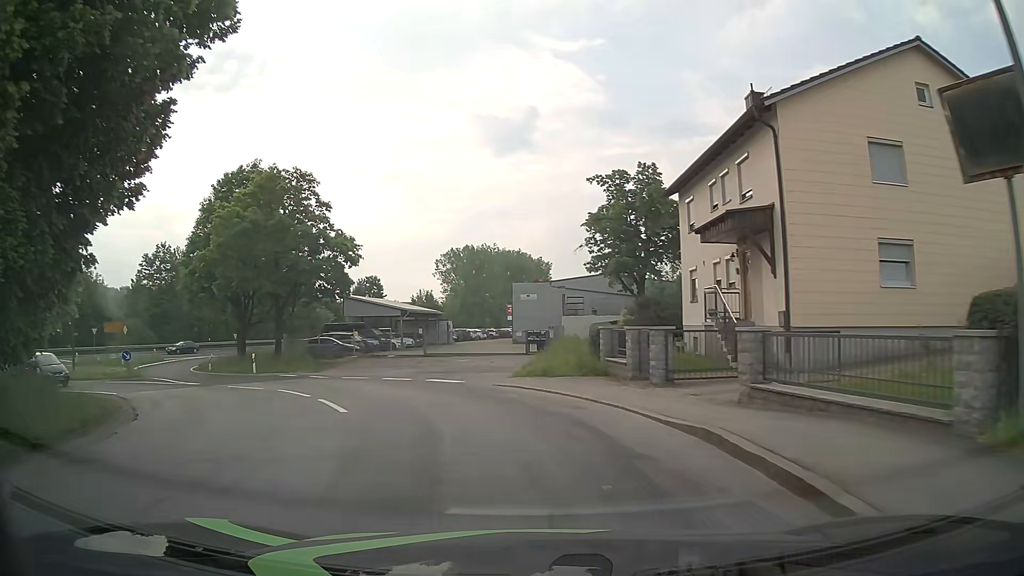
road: unclassified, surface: asphalt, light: Day
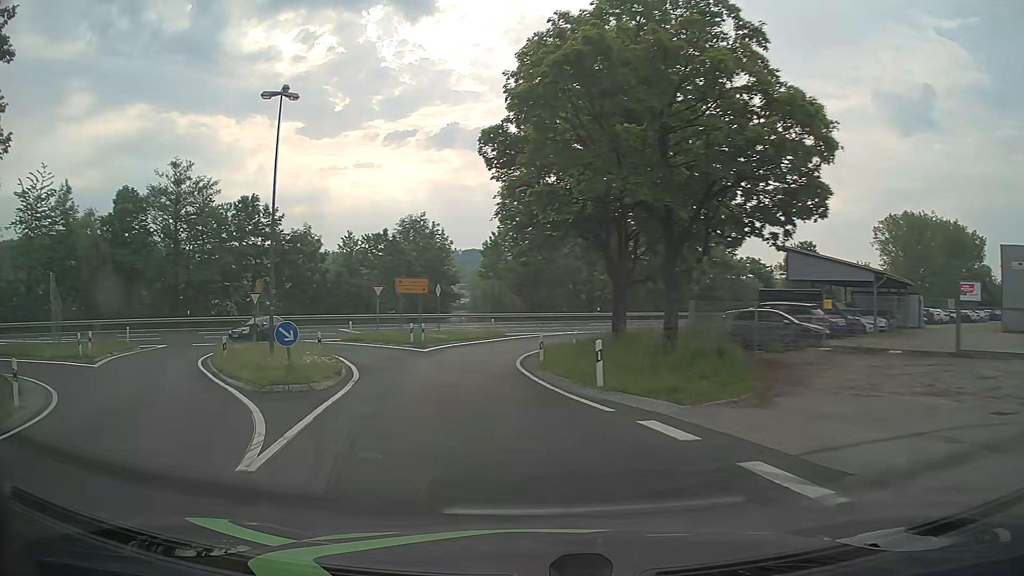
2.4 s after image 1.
(-6.4, +20.7) m; -37°
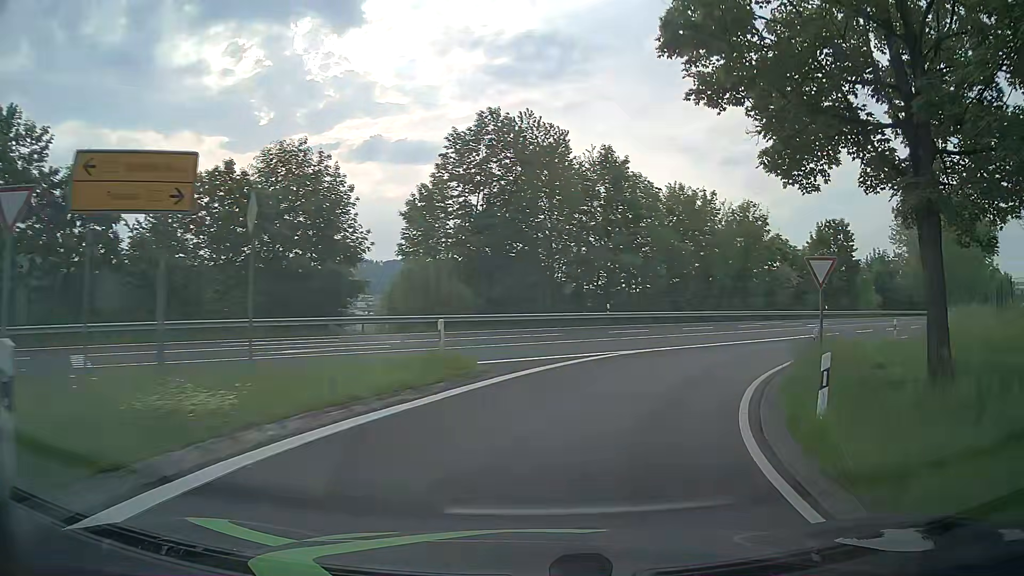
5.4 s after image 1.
(-2.8, +30.1) m; +6°
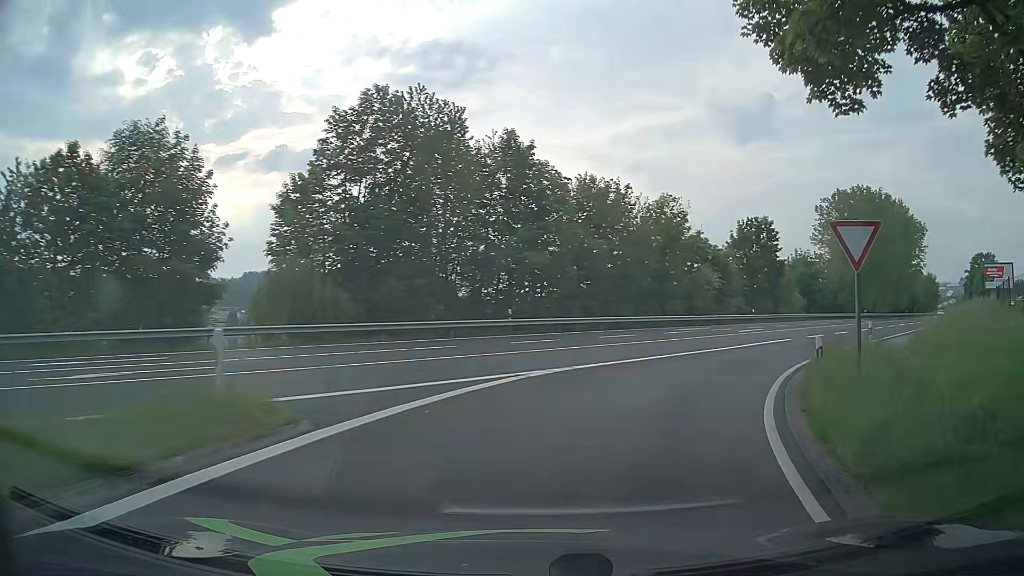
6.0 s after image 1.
(+0.4, +6.2) m; +8°
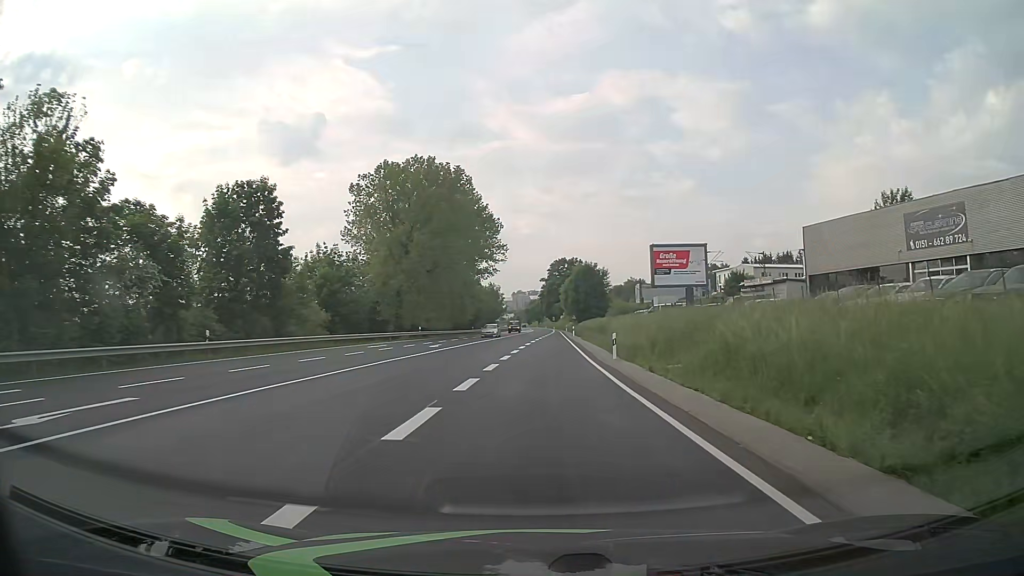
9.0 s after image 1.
(+12.6, +29.0) m; +40°
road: primary
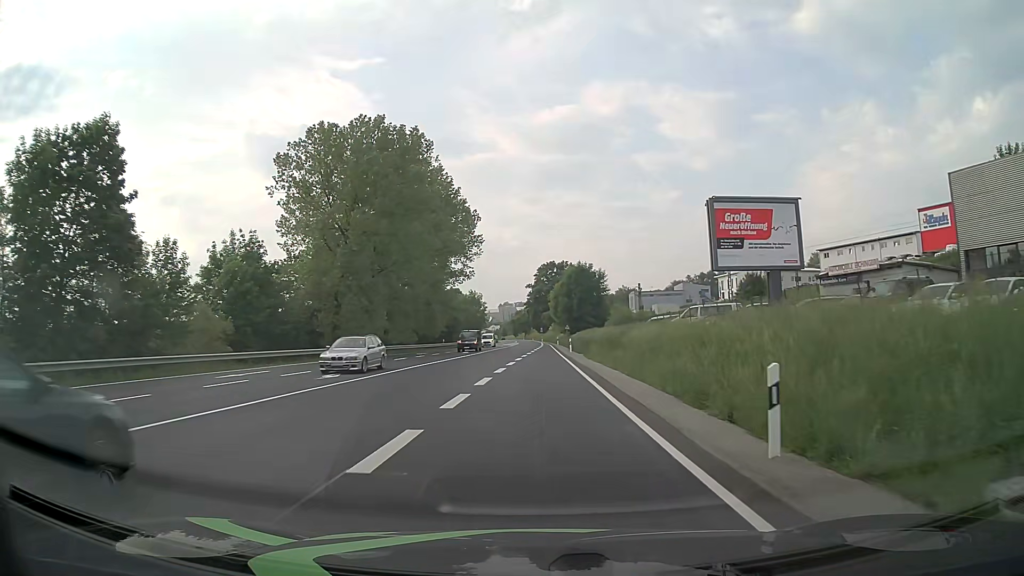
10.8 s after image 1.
(+0.3, +19.7) m; +1°
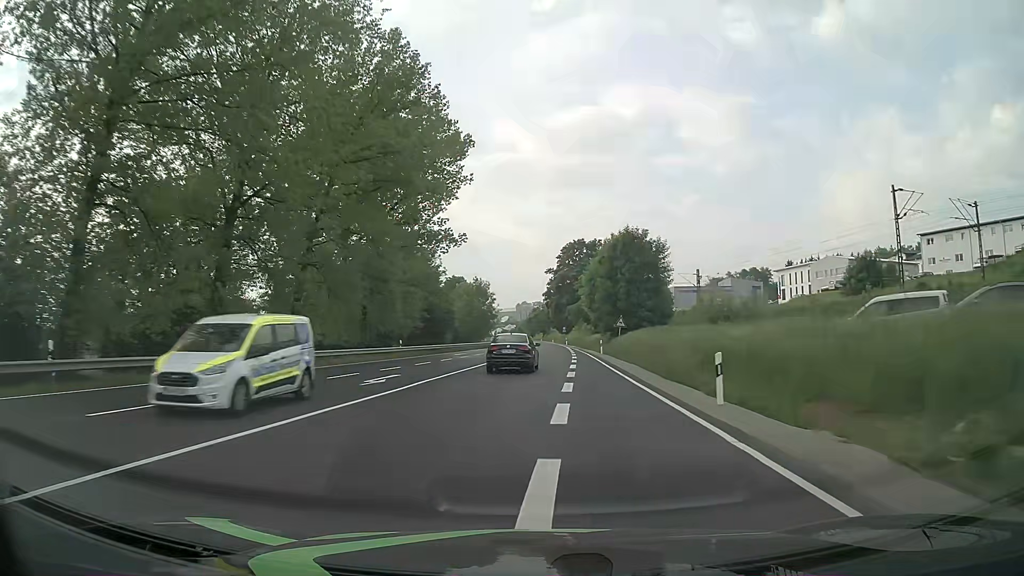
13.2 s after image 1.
(-0.7, +39.6) m; -2°
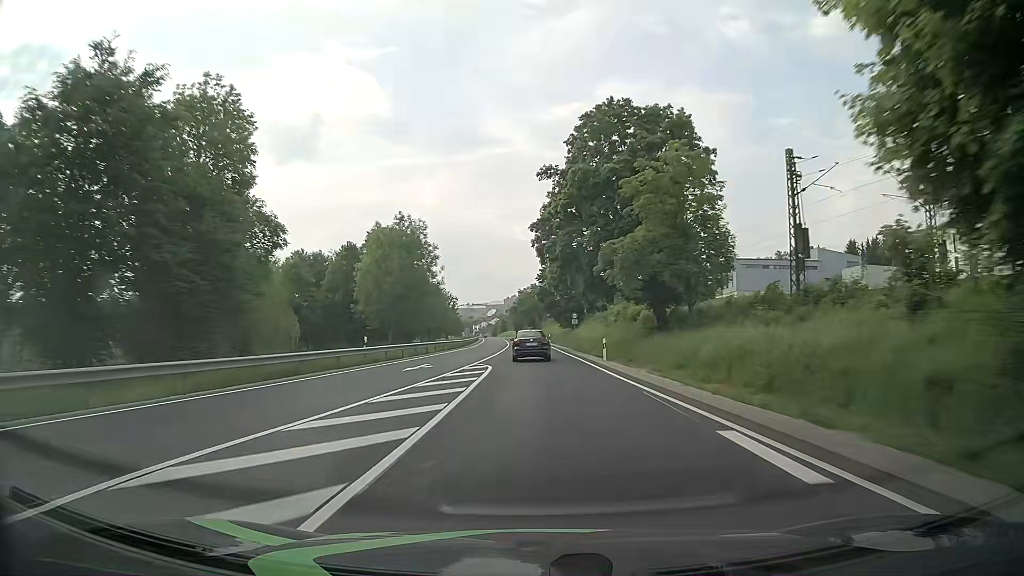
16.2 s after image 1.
(+1.3, +72.1) m; +1°
(0, +10) (0, +20) (0, +30) (0, +40) (0, +50) (0, +60) (-1, +70) (-1, +80) (-1, +90) (-2, +100) m
